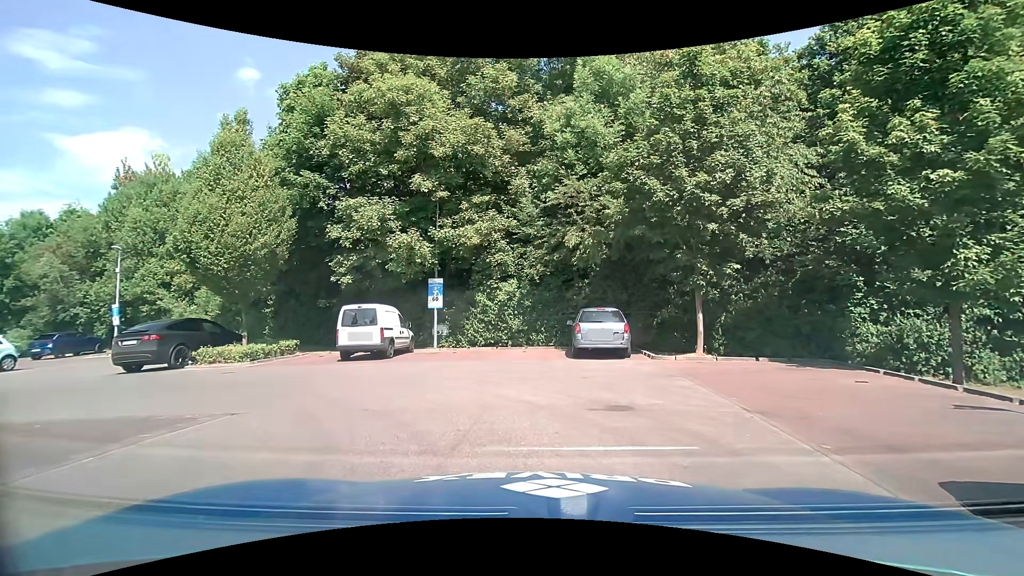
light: Day
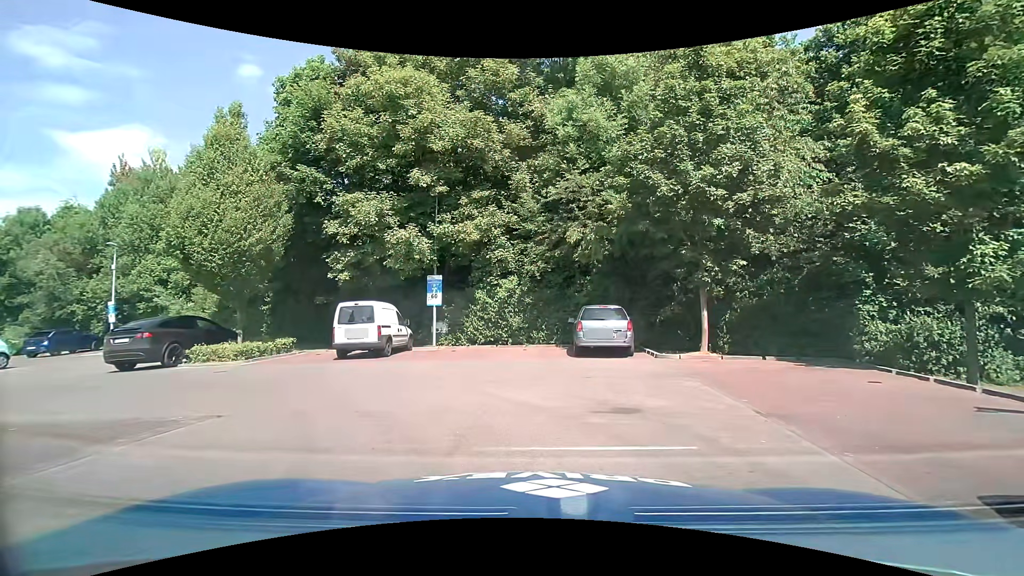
(0.0, +0.4) m; 0°
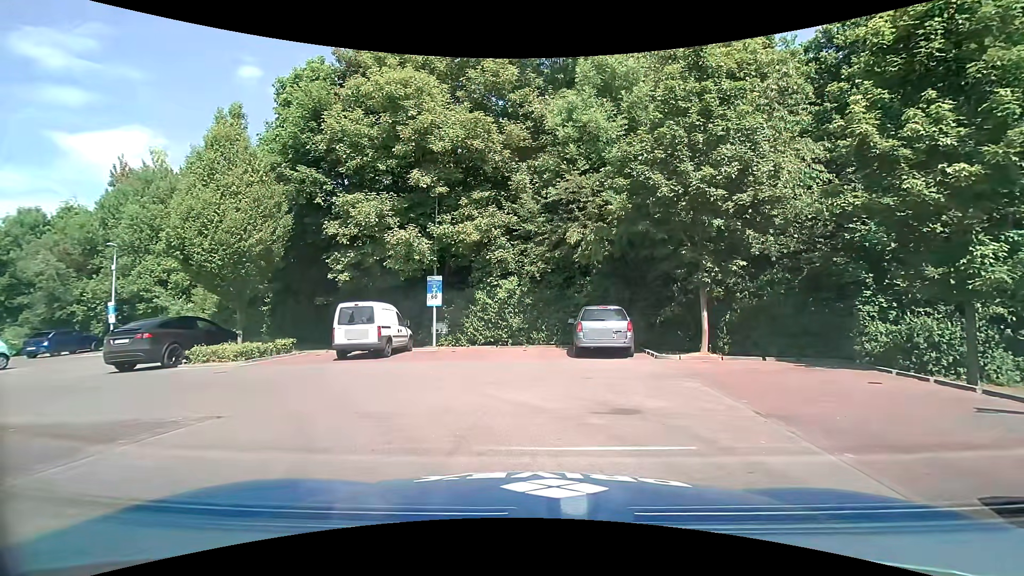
(0.0, 0.0) m; 0°
